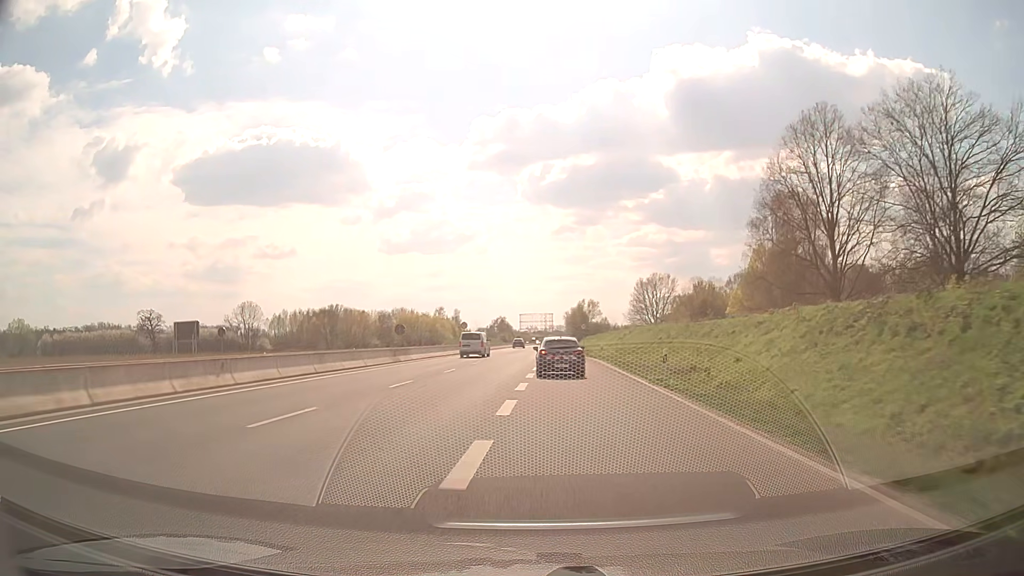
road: trunk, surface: asphalt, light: Day
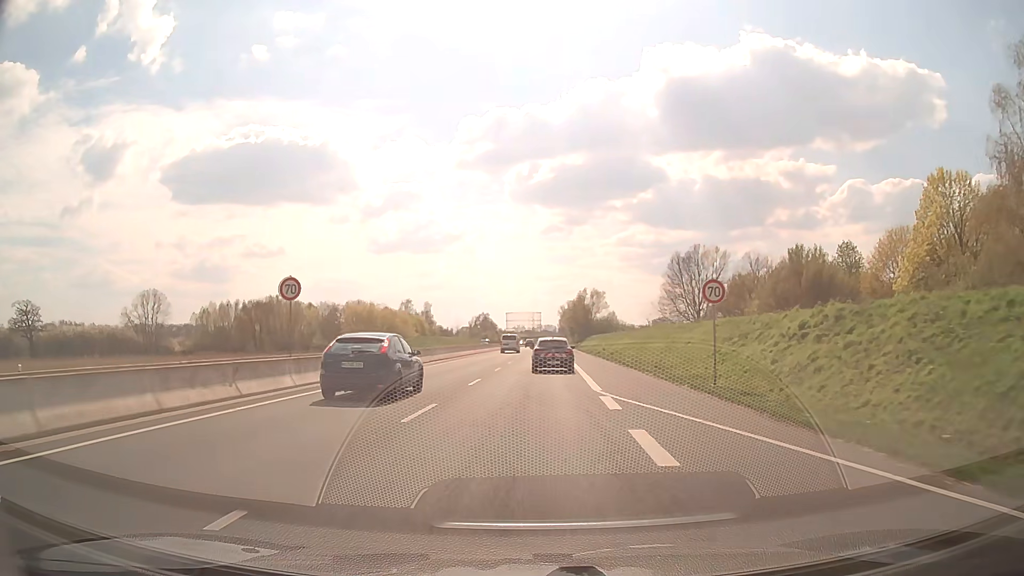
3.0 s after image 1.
(0.0, +53.4) m; +1°
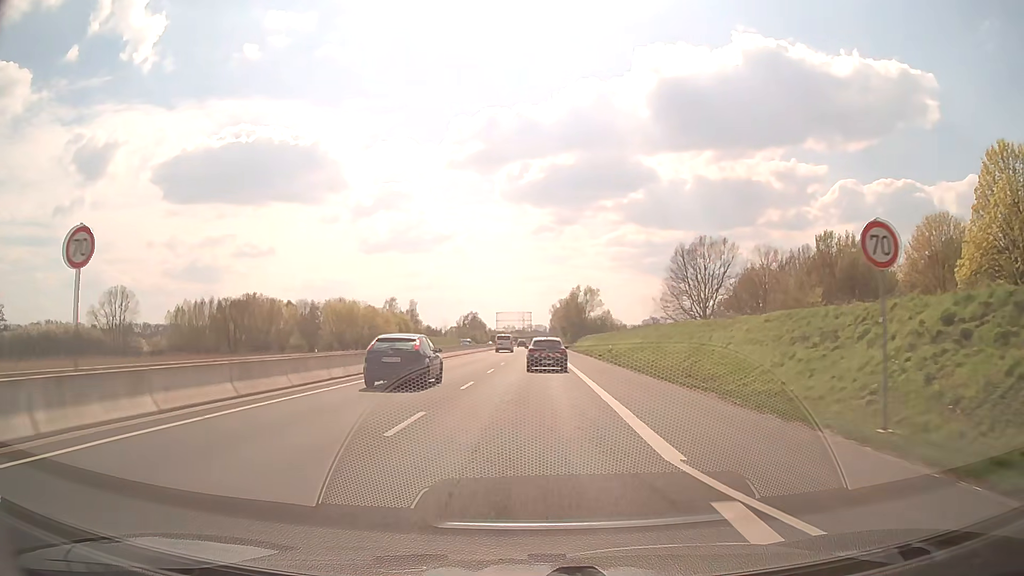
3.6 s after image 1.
(+0.1, +10.7) m; +1°
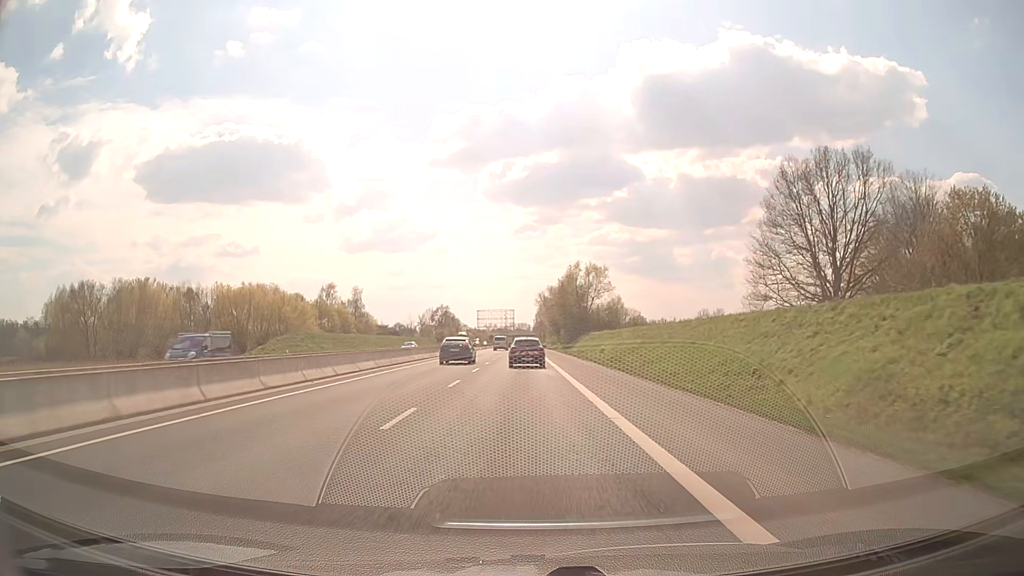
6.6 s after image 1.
(+1.0, +54.0) m; +2°
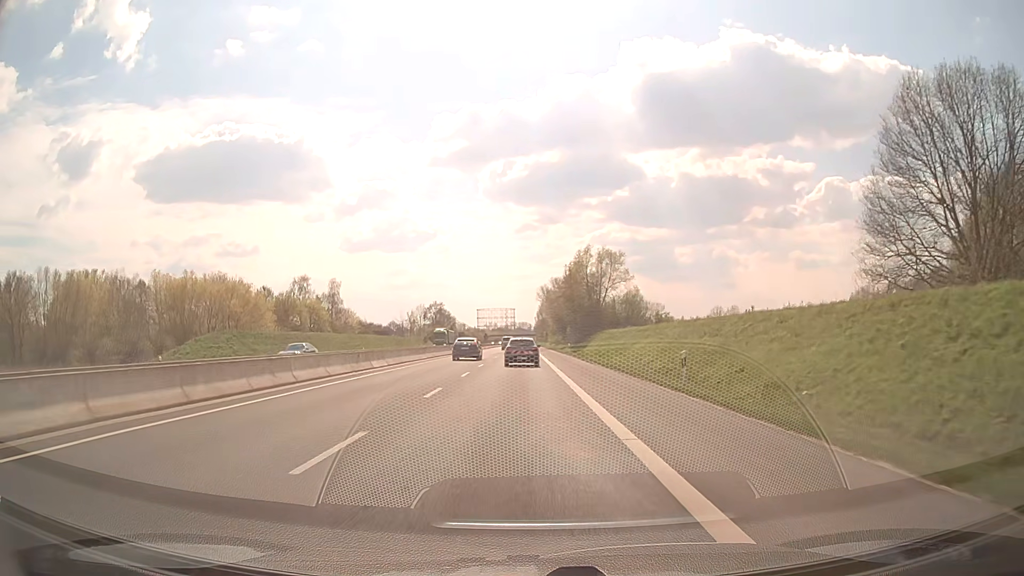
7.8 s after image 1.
(+0.1, +21.7) m; 0°
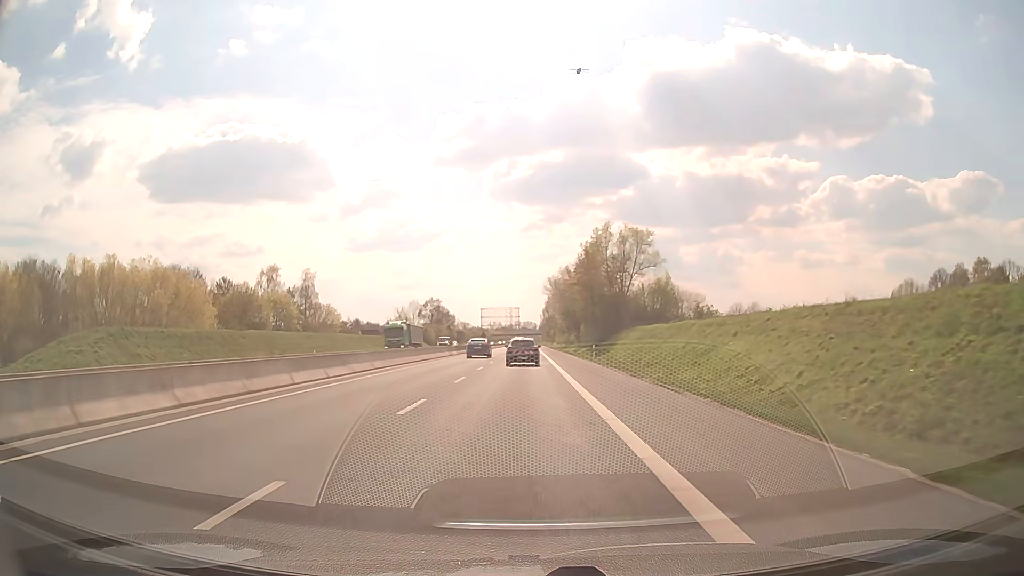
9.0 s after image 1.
(-0.1, +21.8) m; 0°
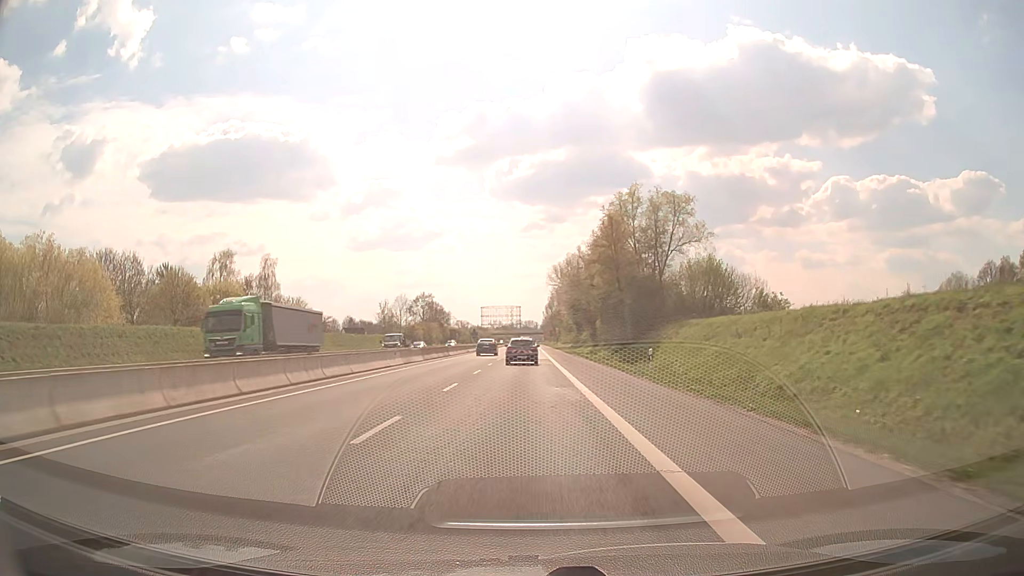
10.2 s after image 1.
(-0.1, +21.8) m; 0°
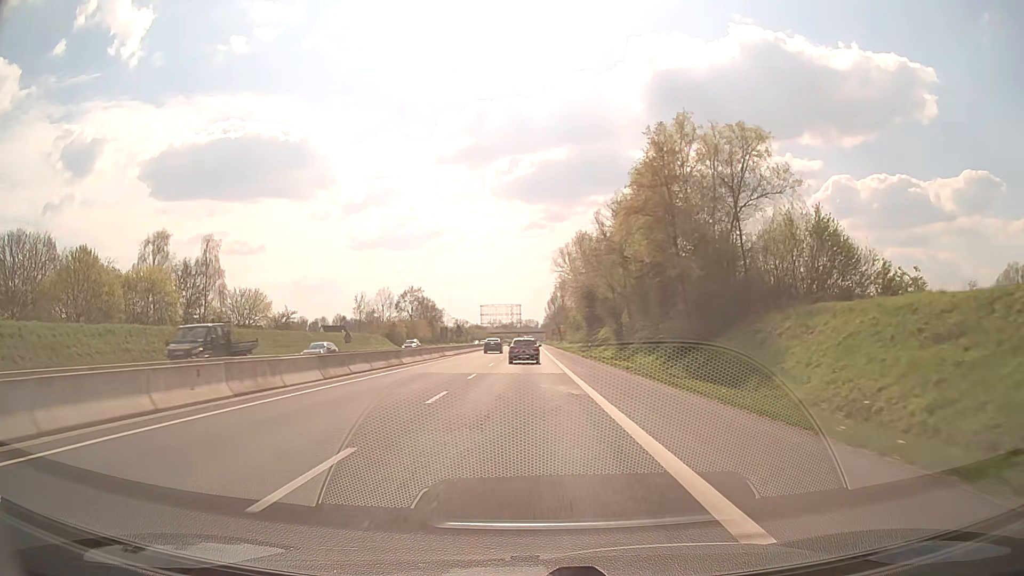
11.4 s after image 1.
(0.0, +21.8) m; 0°
(0, +10) (0, +20) (0, +30) (0, +40) (0, +50) (0, +60) (0, +70) (0, +80) (0, +90) (0, +100) m
